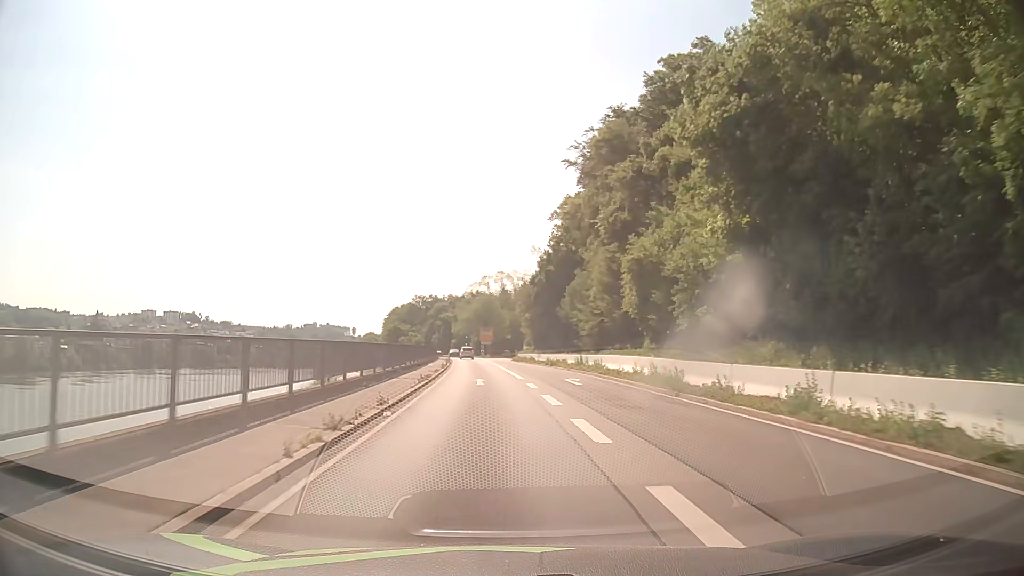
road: primary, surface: asphalt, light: Day
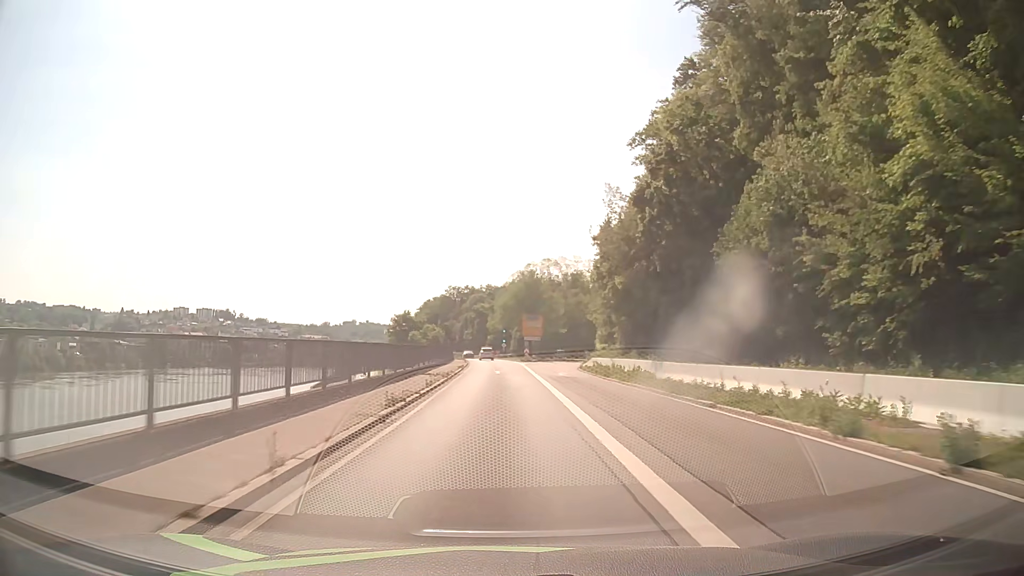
(-1.4, +41.2) m; -4°
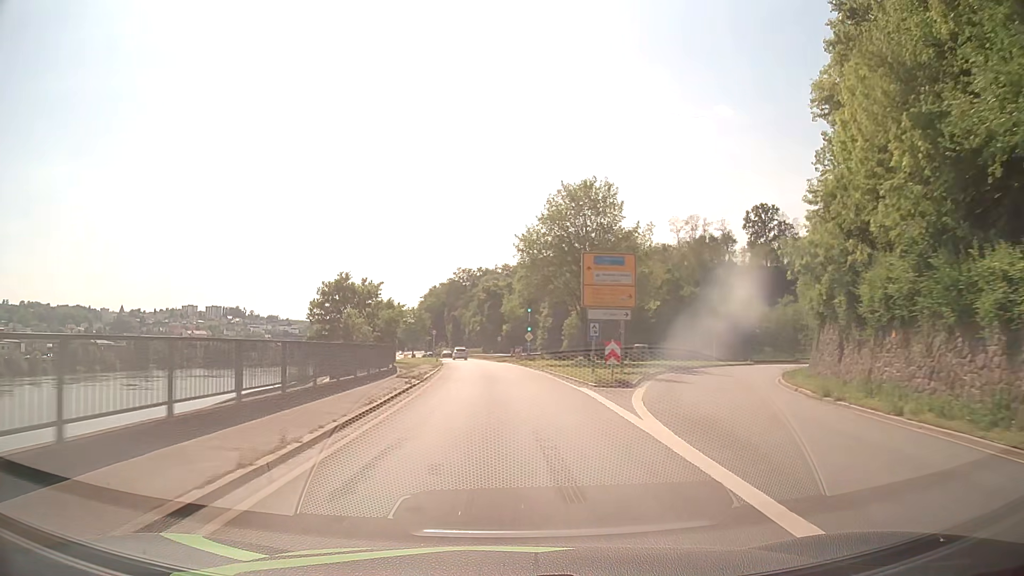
(-0.5, +51.6) m; -2°
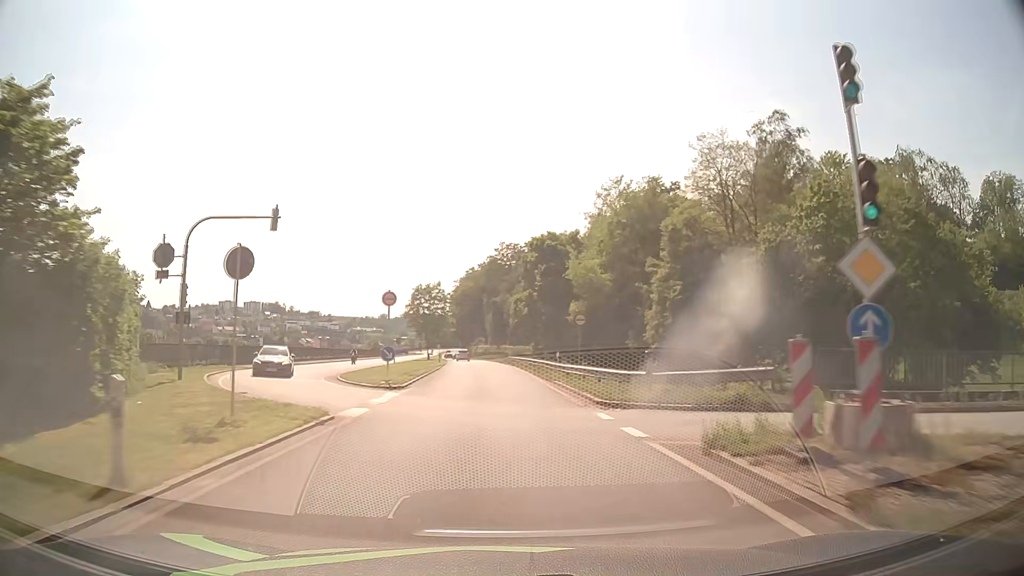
(-1.7, +52.2) m; -4°
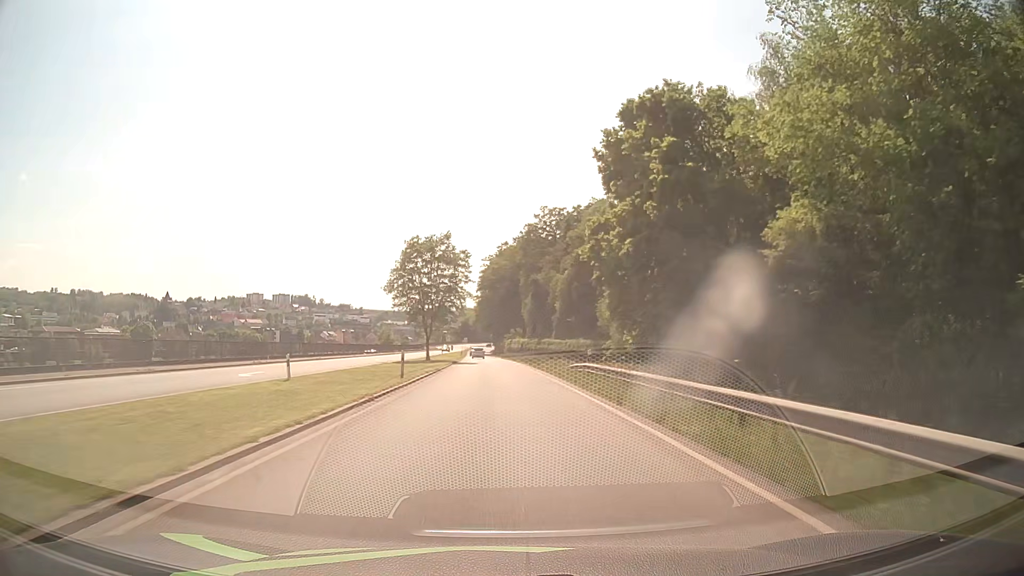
(-1.2, +42.3) m; -3°
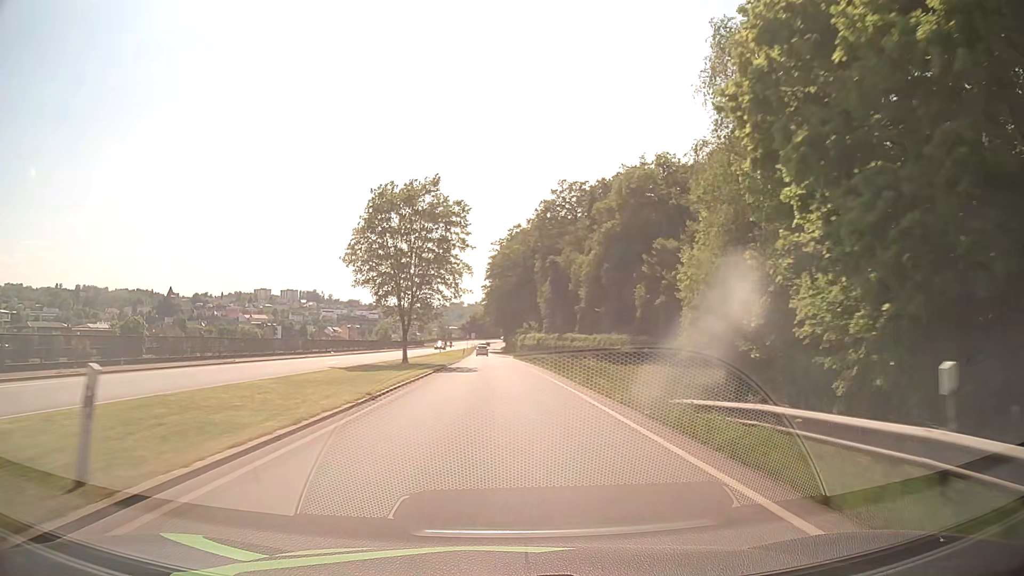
(-0.2, +20.7) m; -1°
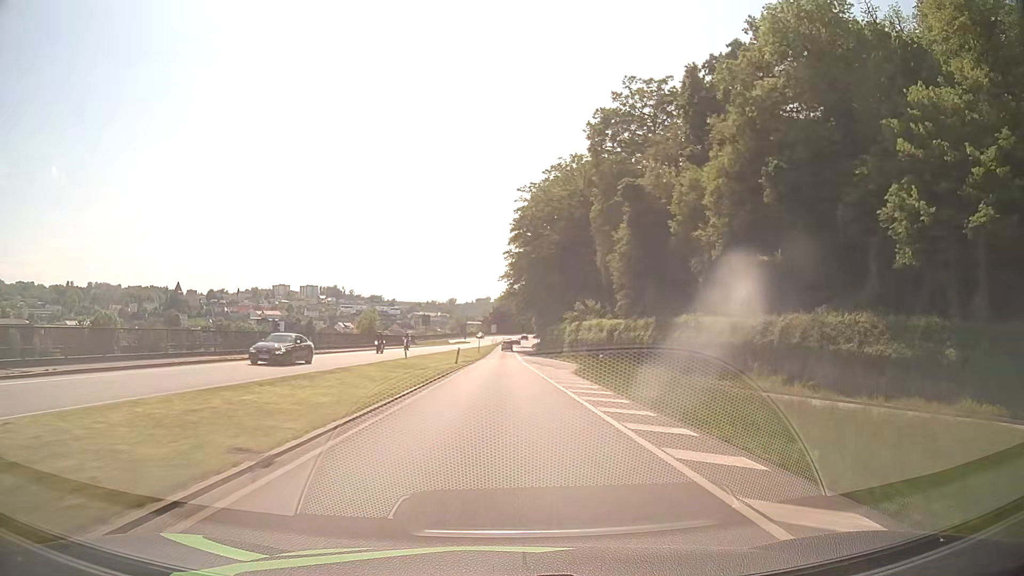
(-1.0, +48.6) m; -2°
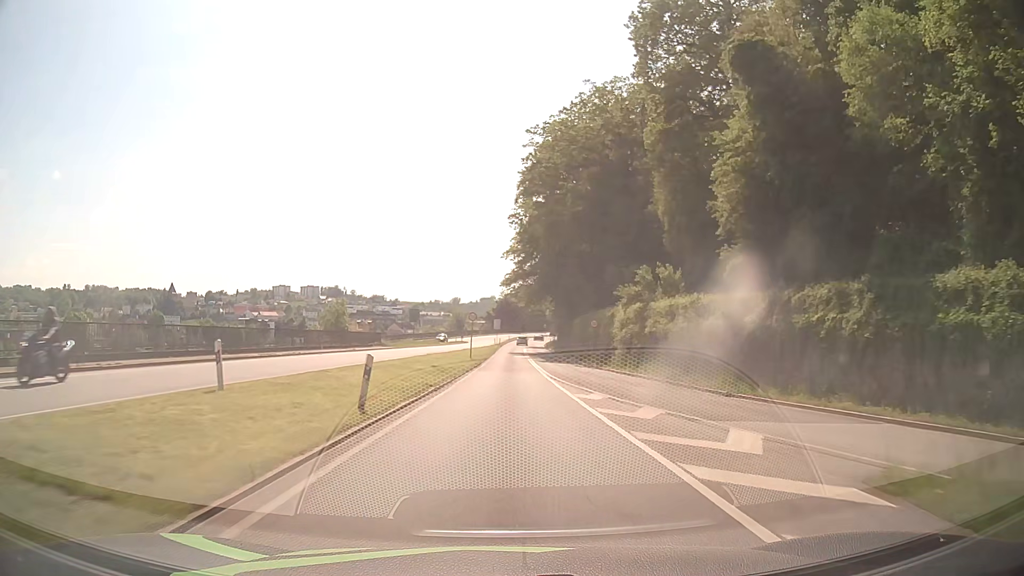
(-0.1, +27.2) m; 0°
(0, +10) (0, +20) (0, +30) (0, +40) (0, +50) (0, +60) (0, +70) (+1, +80) (+1, +90) (+1, +100) m
